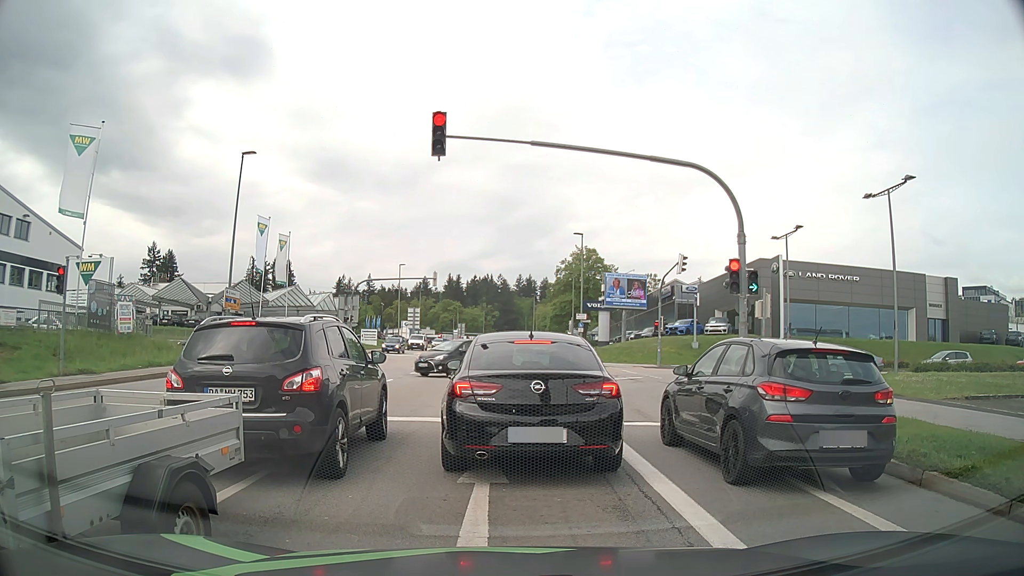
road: tertiary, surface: asphalt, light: Day
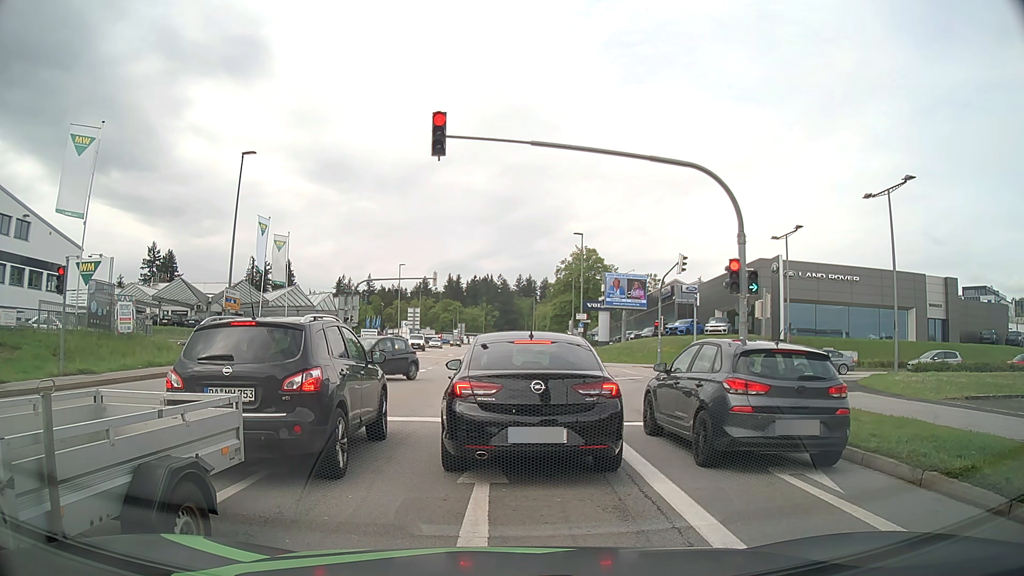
(0.0, 0.0) m; 0°
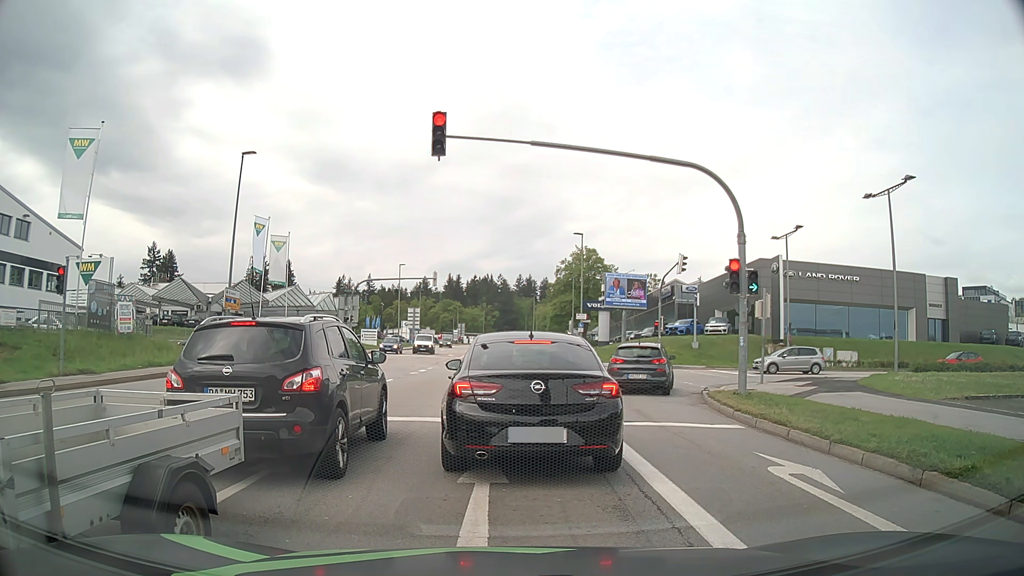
(0.0, 0.0) m; 0°
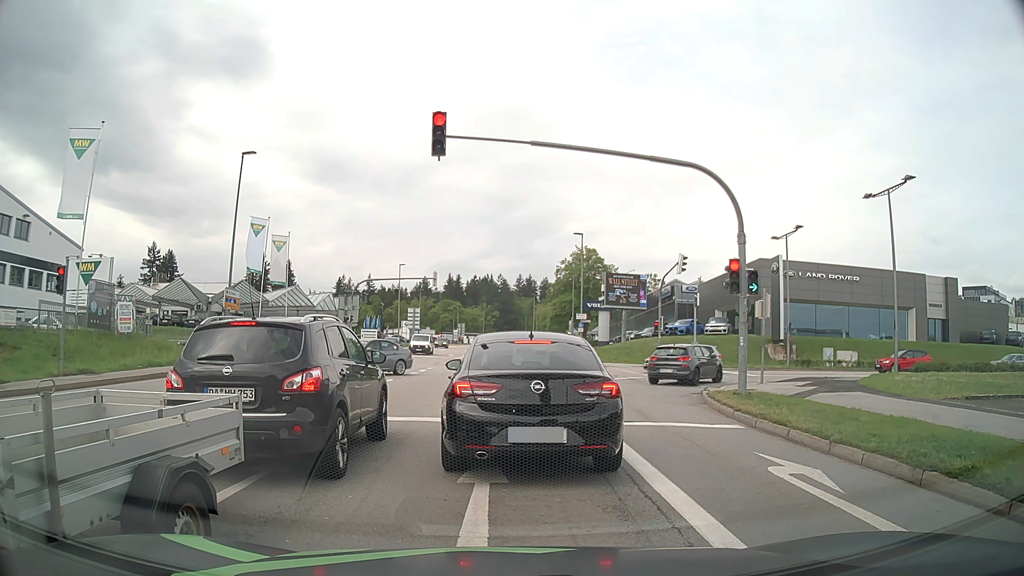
(0.0, 0.0) m; 0°
